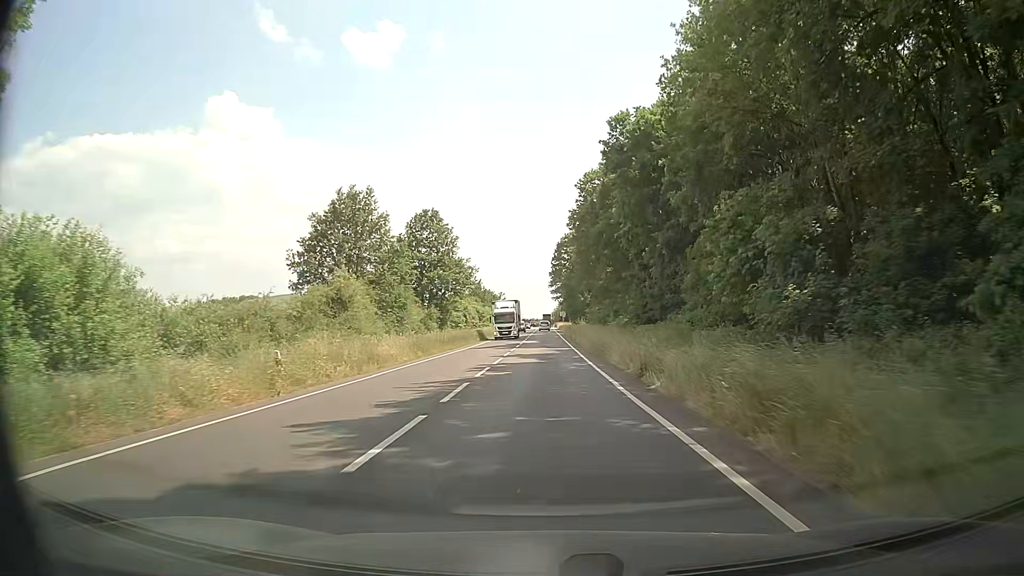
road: primary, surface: asphalt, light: Day
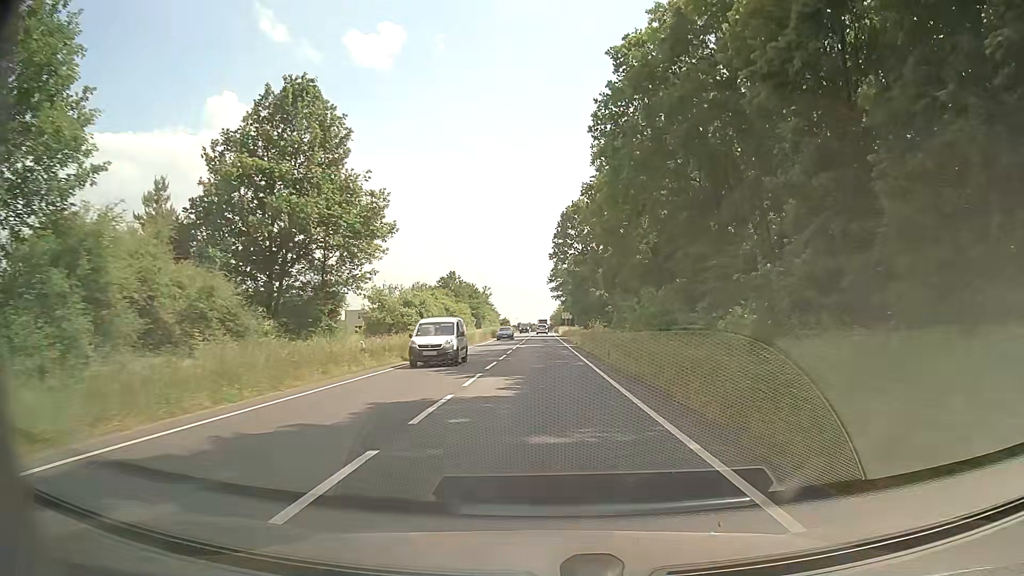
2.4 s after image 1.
(-0.4, +39.9) m; 0°
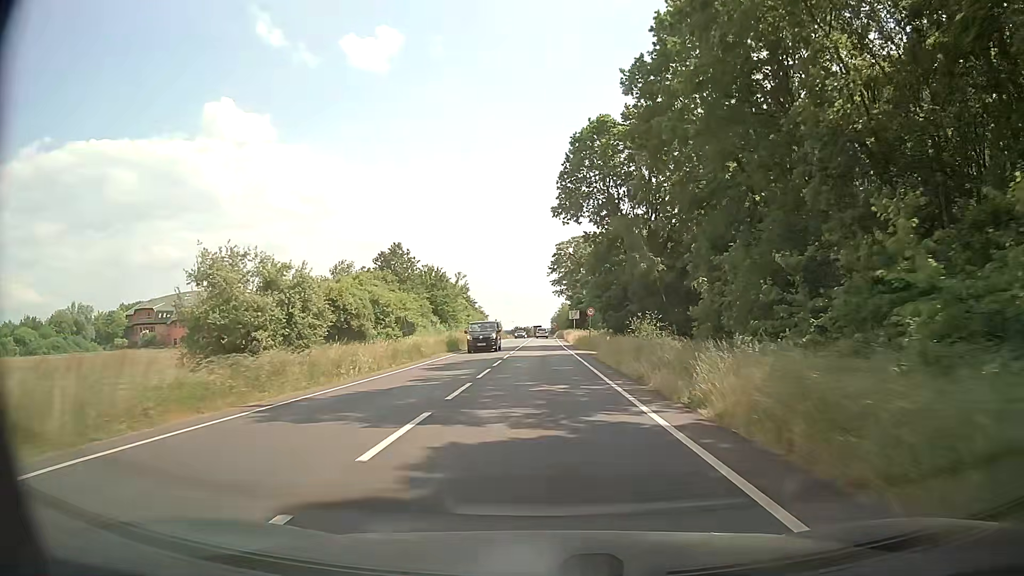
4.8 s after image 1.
(0.0, +39.8) m; 0°
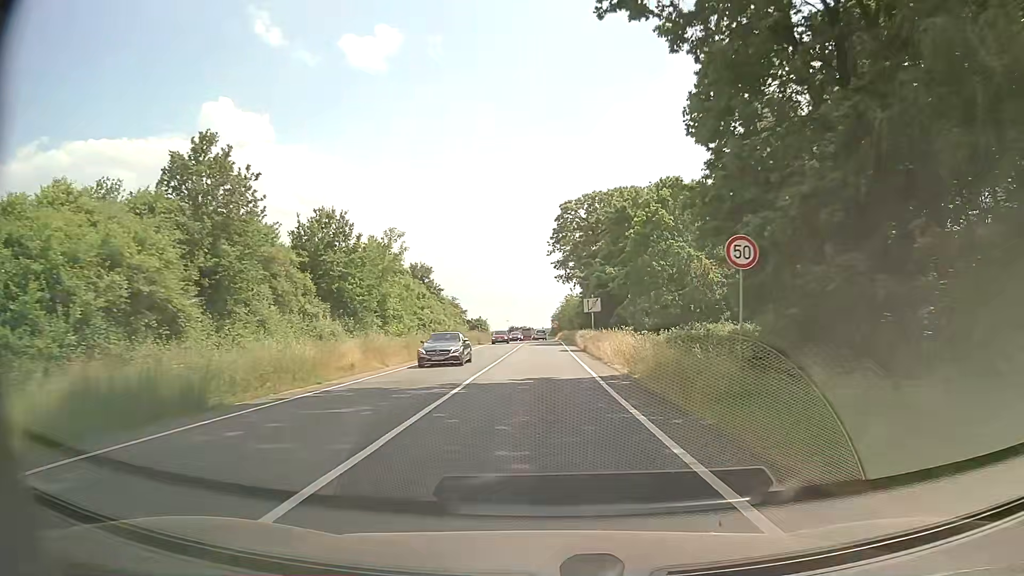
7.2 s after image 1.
(+0.2, +39.4) m; +1°
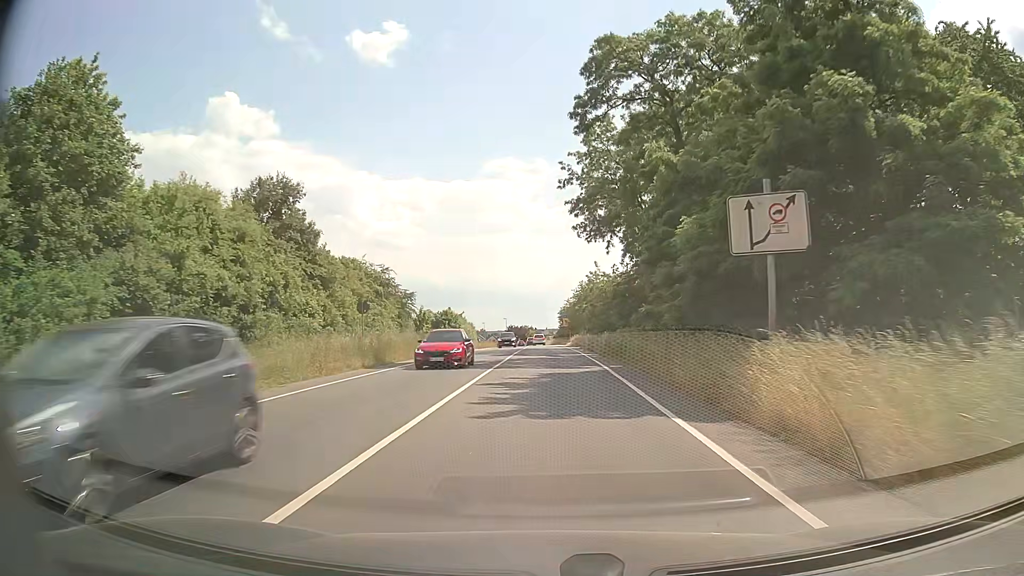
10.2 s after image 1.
(-0.5, +47.2) m; -1°
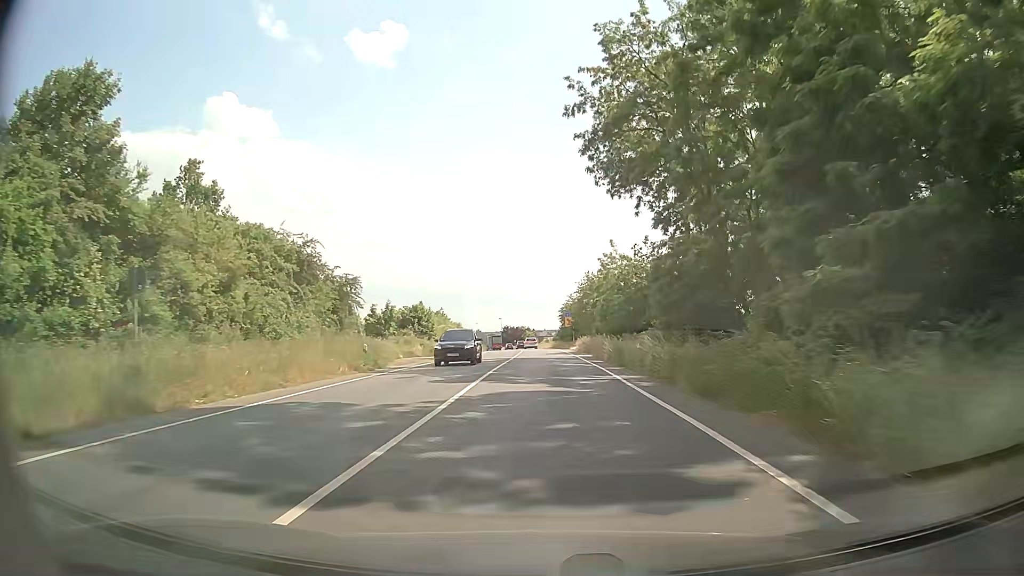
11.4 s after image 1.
(0.0, +18.4) m; 0°
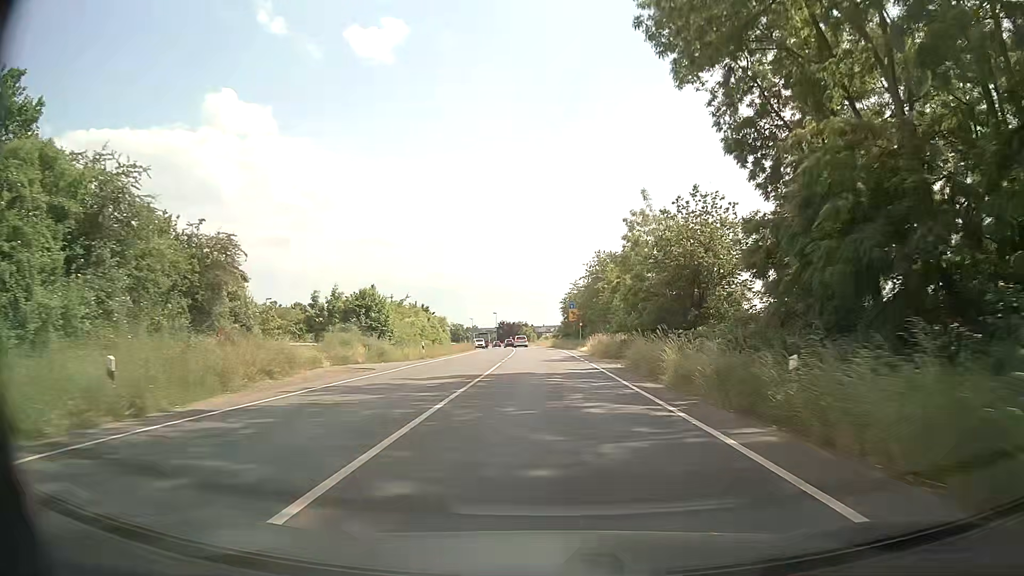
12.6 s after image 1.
(0.0, +18.2) m; 0°
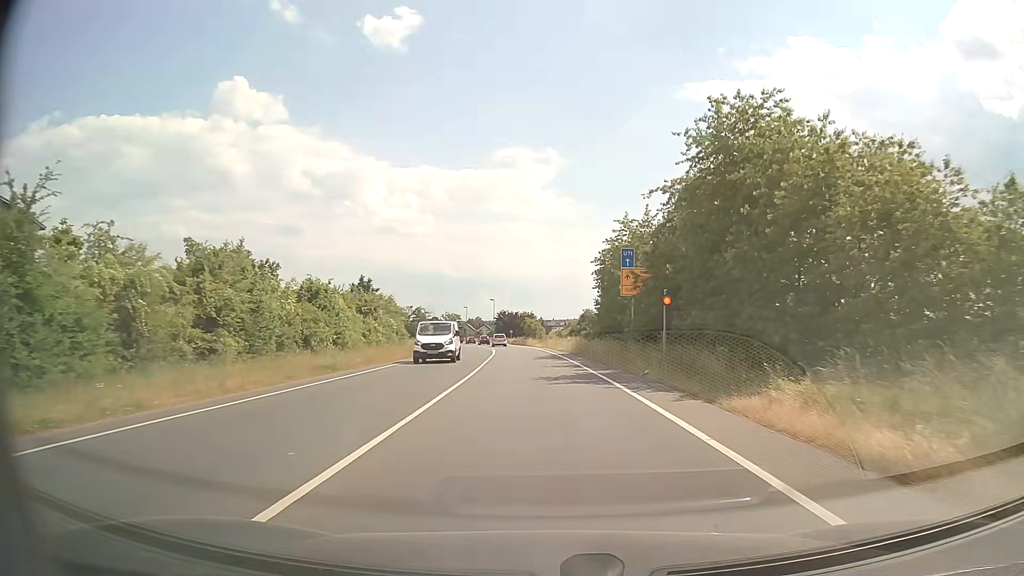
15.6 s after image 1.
(-0.2, +44.3) m; -1°
(0, +10) (0, +20) (0, +30) (-1, +40) (-1, +50) (-2, +60) (-3, +70) (-4, +80) (-5, +90) (-6, +100) m
